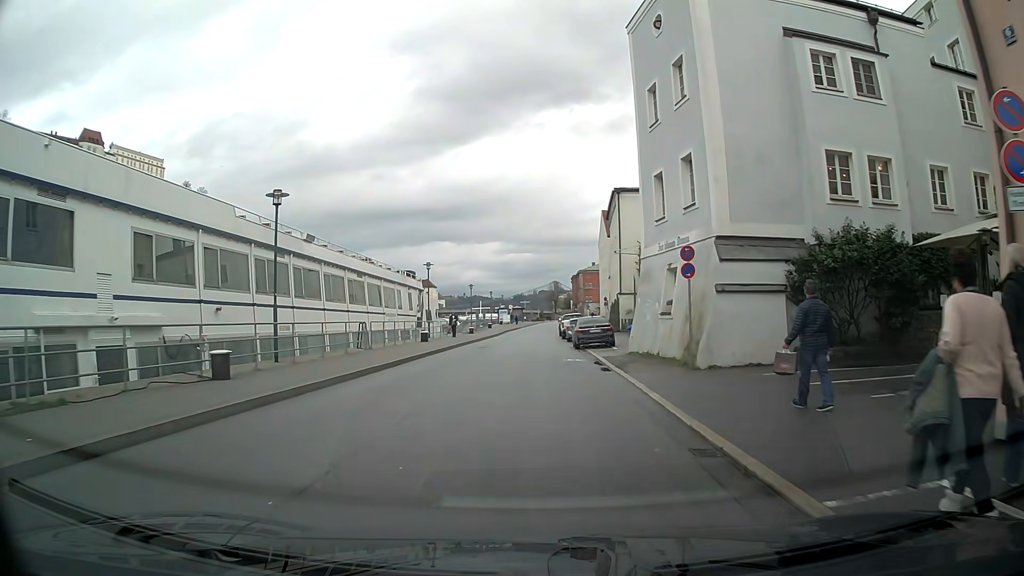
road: residential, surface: asphalt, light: Day
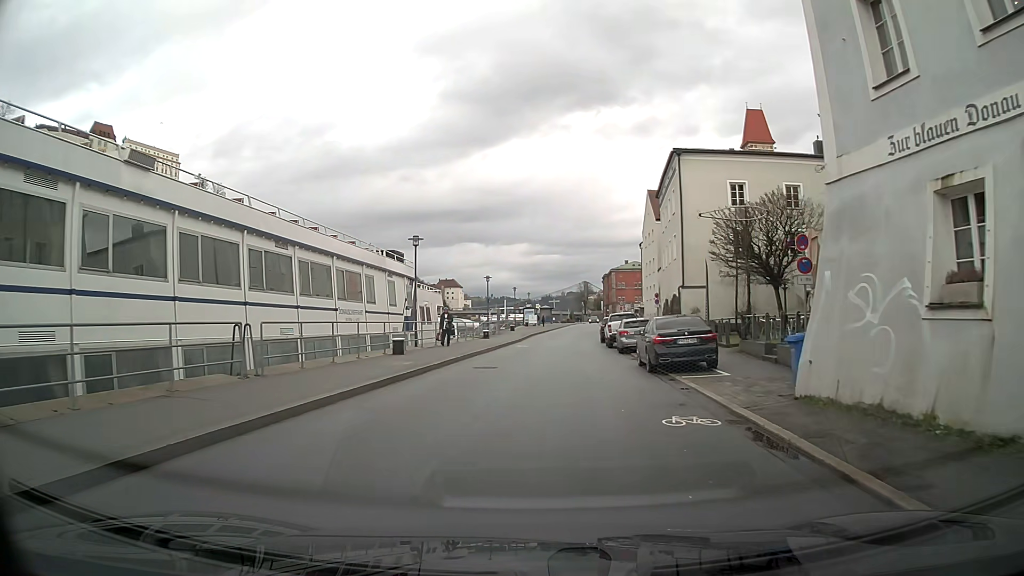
(-0.2, +13.9) m; -2°
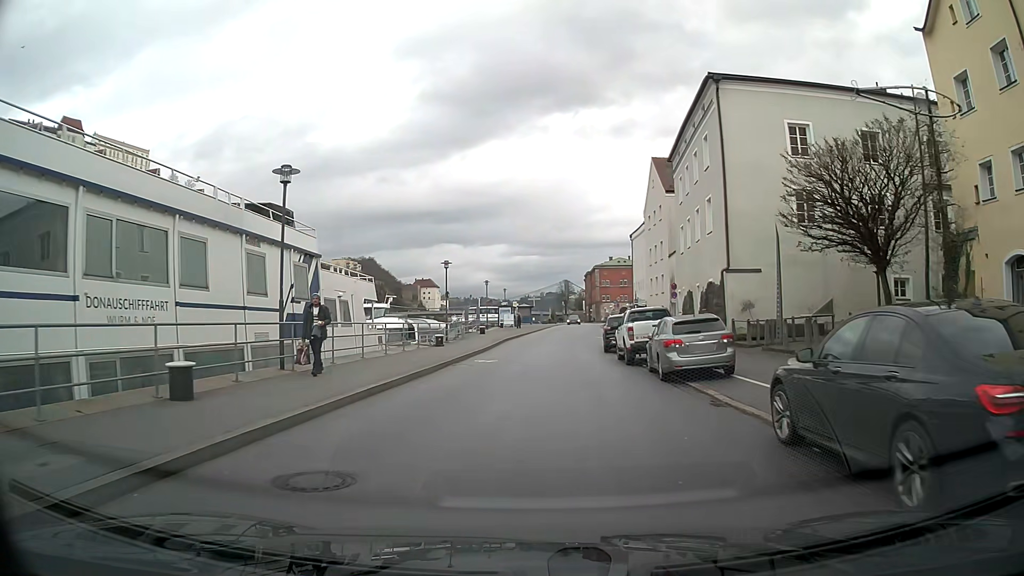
(+0.2, +13.9) m; +2°
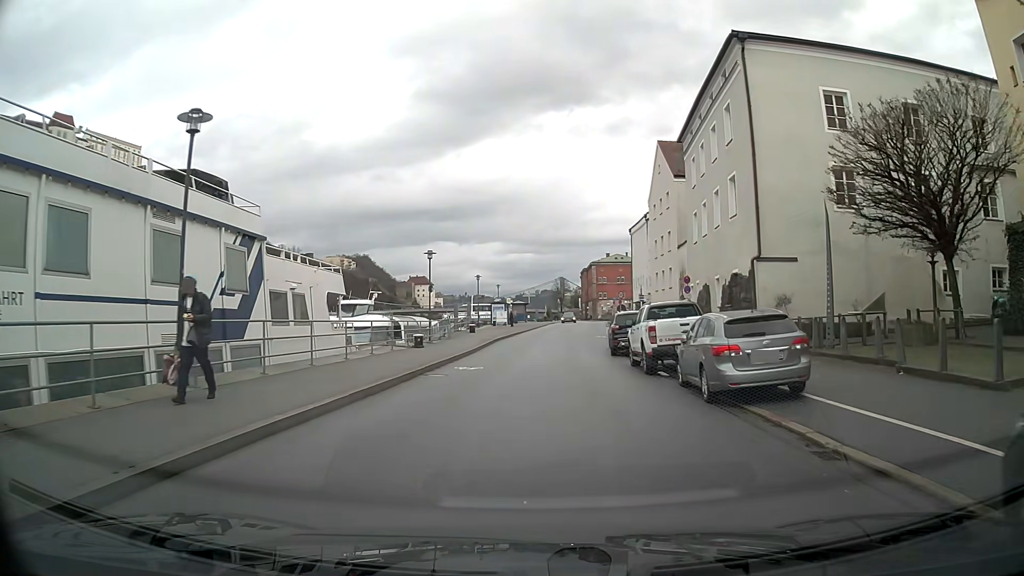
(0.0, +4.6) m; +1°
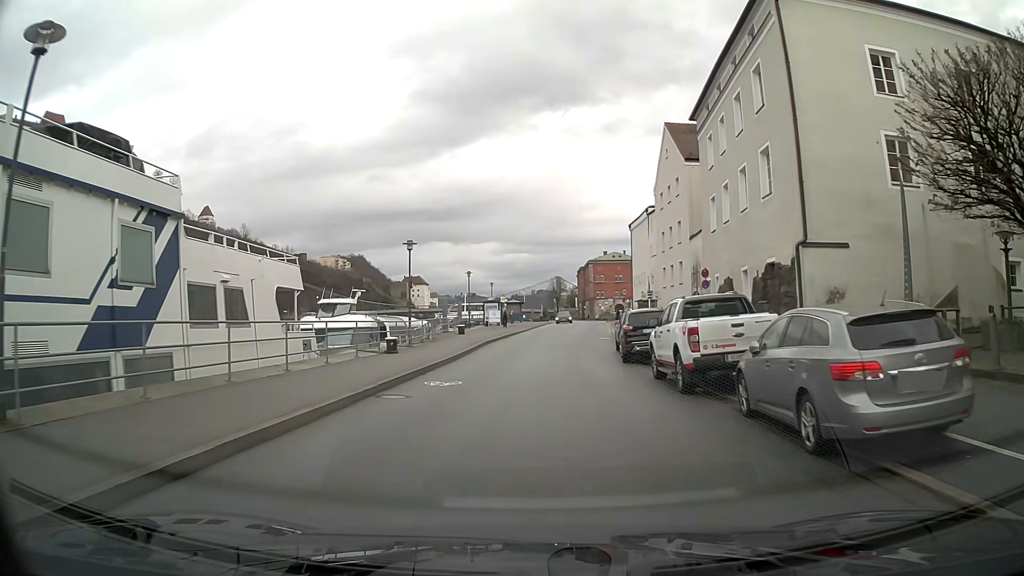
(0.0, +4.6) m; 0°
(0, +10) (0, +20) (+1, +30) (+3, +40) (+4, +50) (+5, +60) (+6, +70) (+6, +80) (+7, +90) (+8, +100) m
